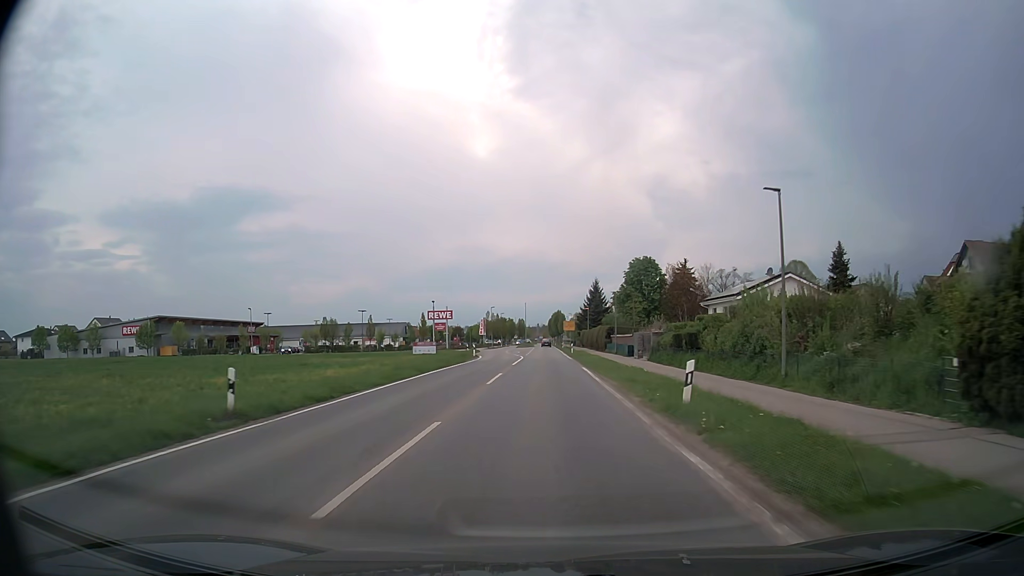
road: tertiary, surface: asphalt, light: Day
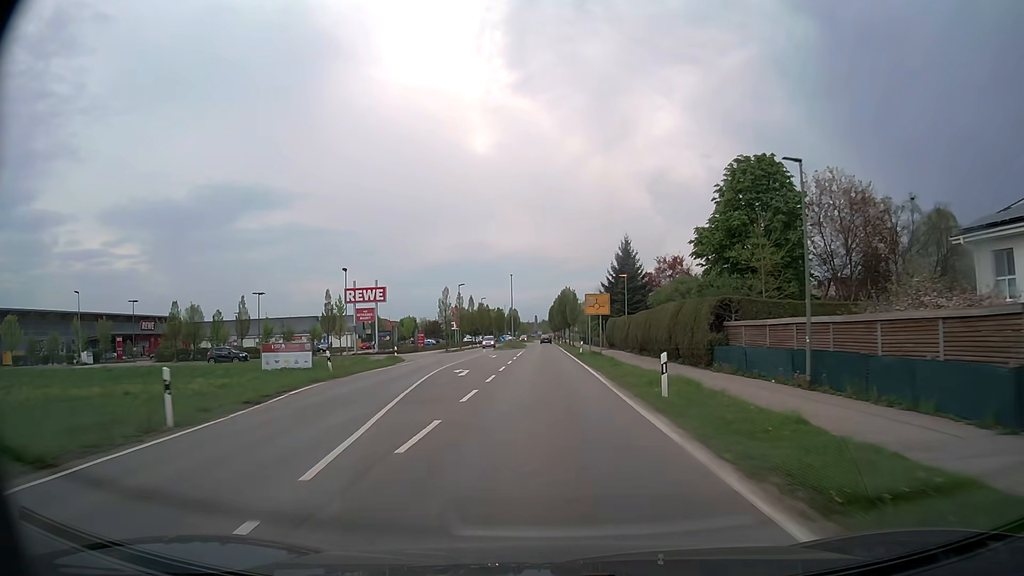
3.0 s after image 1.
(0.0, +51.0) m; 0°
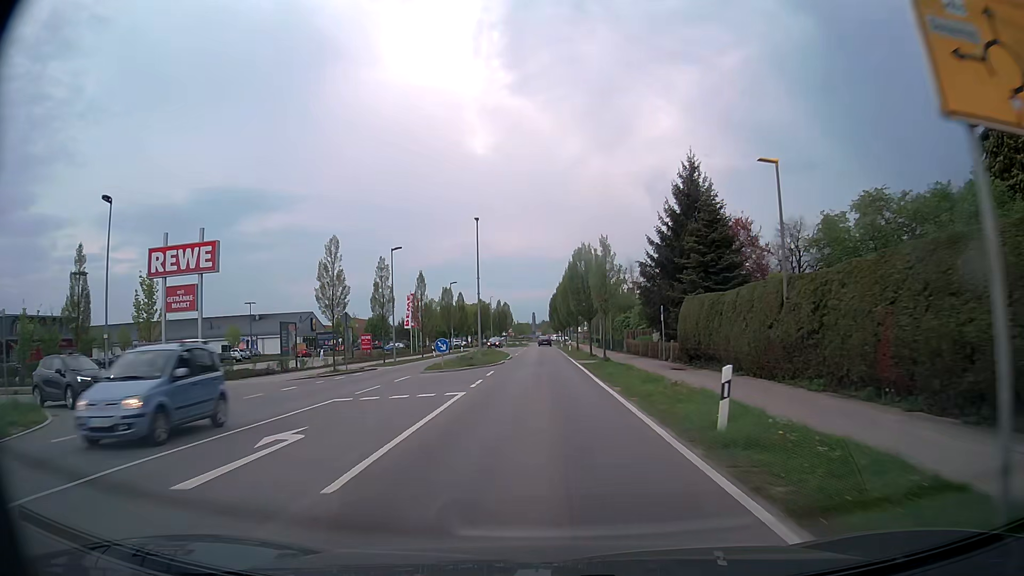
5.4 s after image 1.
(0.0, +38.0) m; 0°
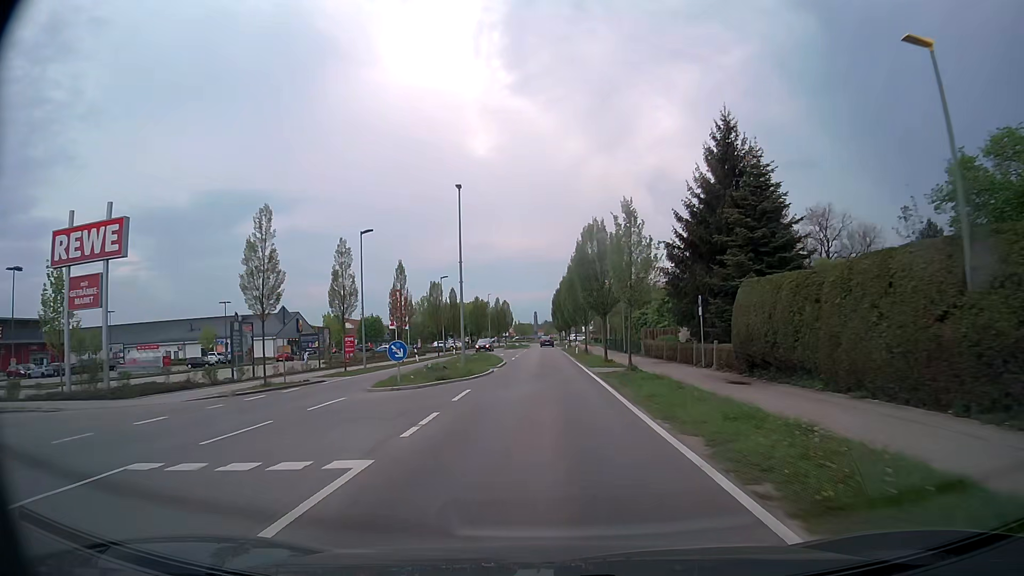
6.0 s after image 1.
(0.0, +8.9) m; 0°
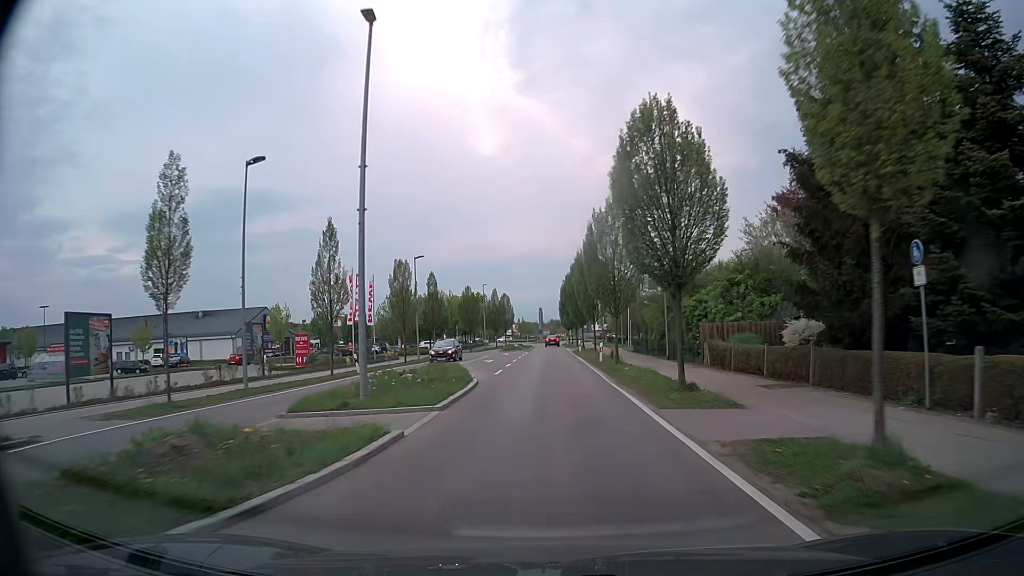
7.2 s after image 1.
(-0.1, +17.4) m; -1°
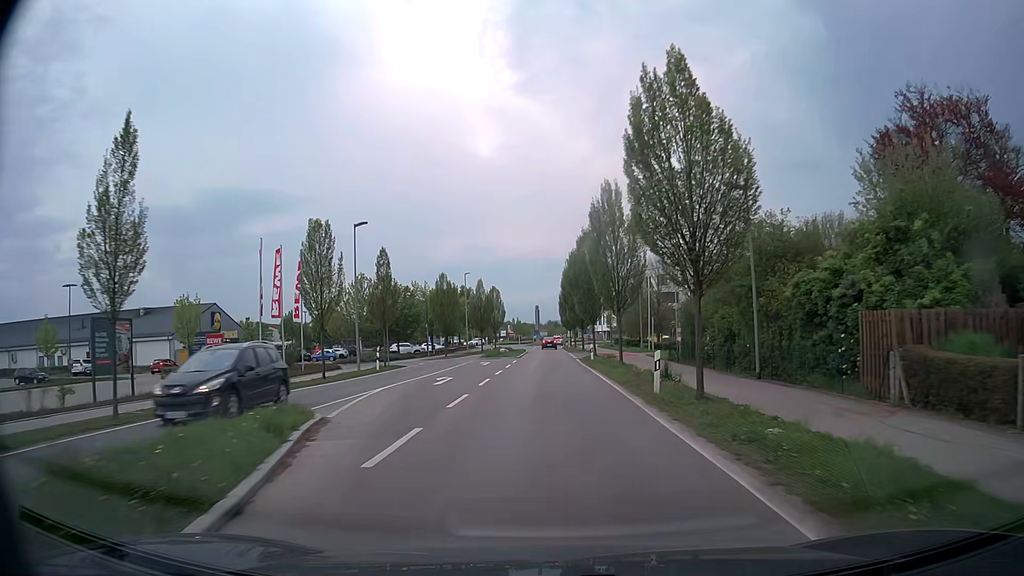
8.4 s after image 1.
(0.0, +17.0) m; 0°
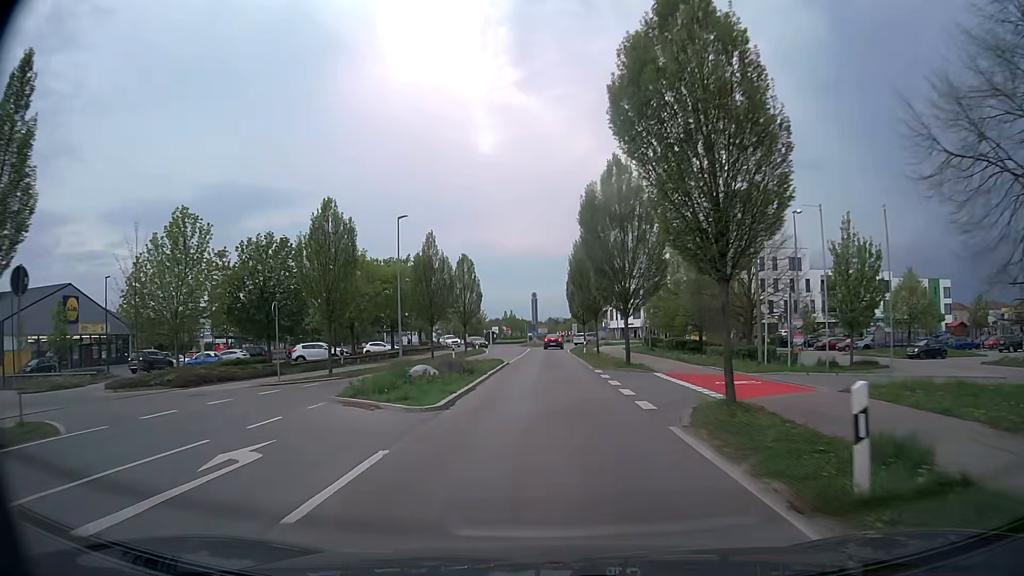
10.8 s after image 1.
(+0.3, +32.1) m; 0°
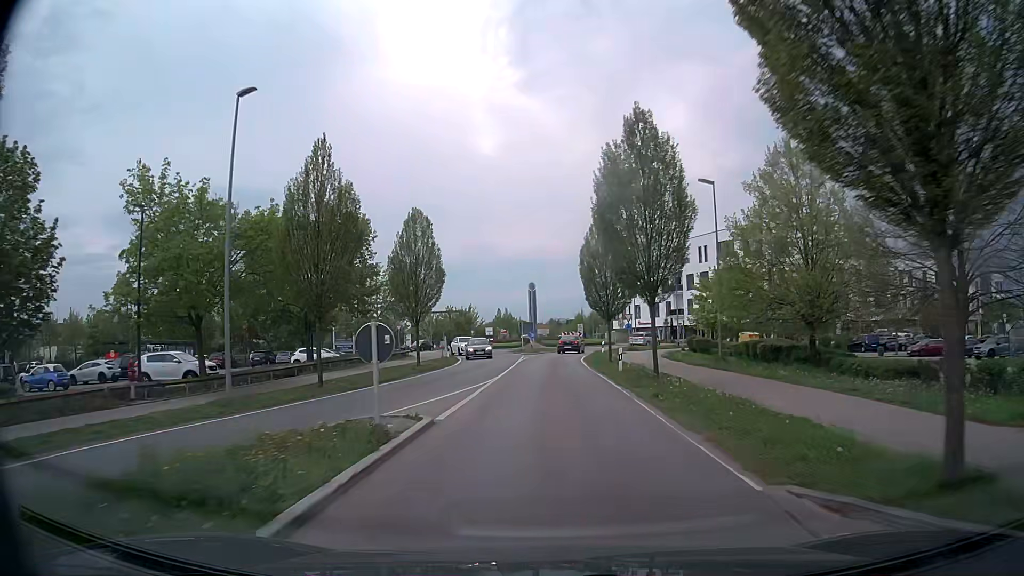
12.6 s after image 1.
(+0.1, +21.3) m; 0°
